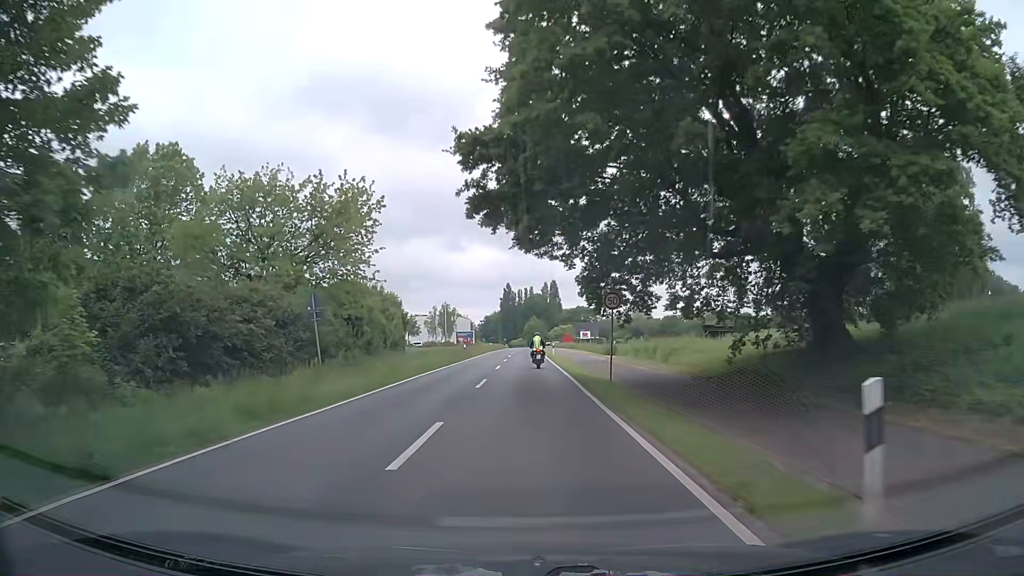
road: secondary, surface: asphalt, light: Day
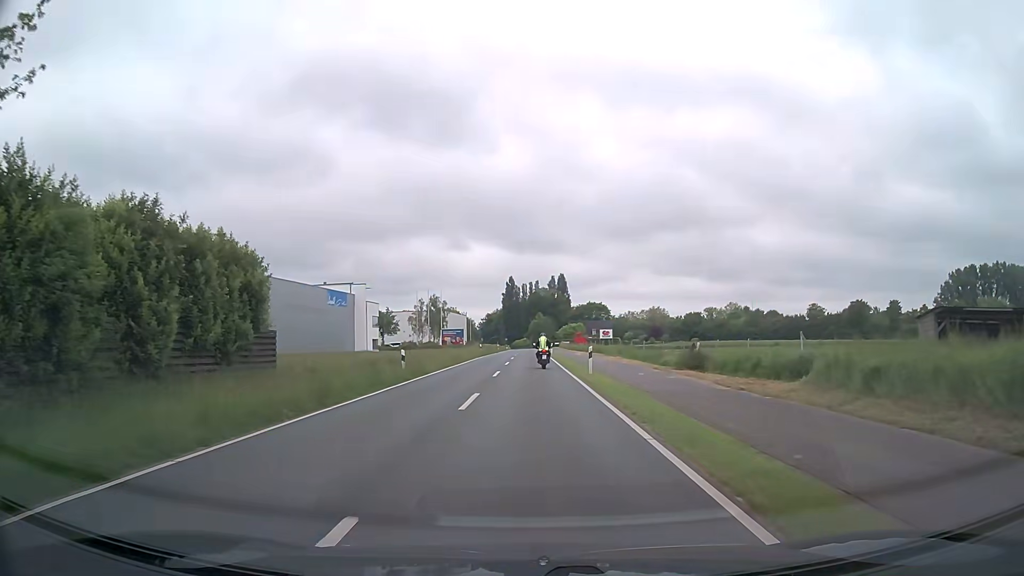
(-0.2, +30.2) m; 0°
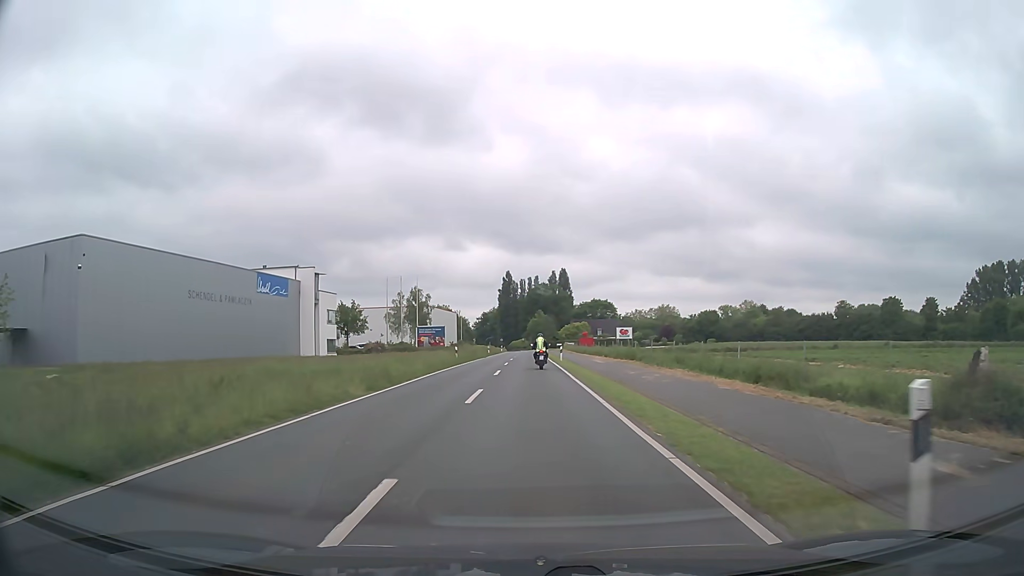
(-0.2, +22.8) m; -1°
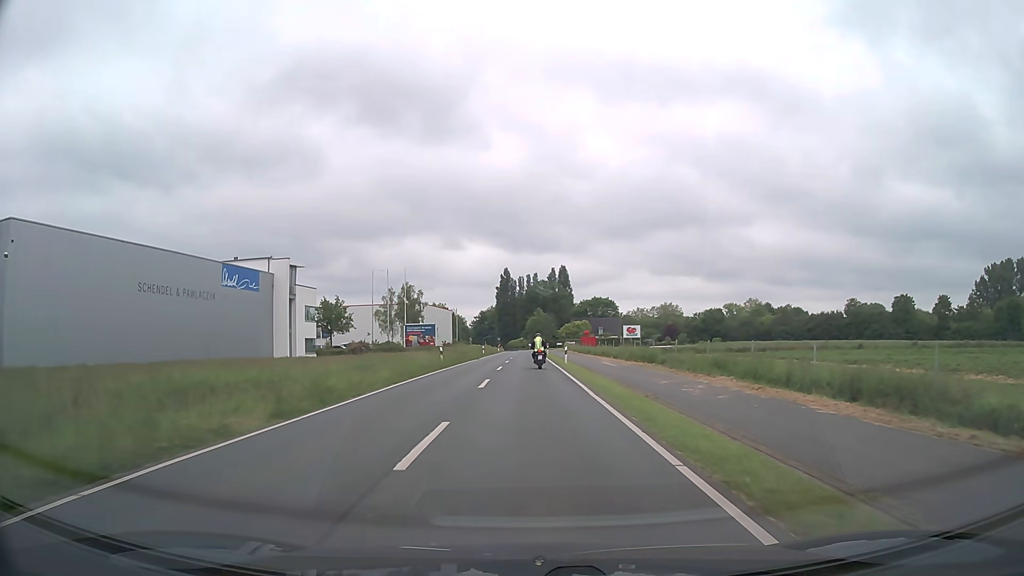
(0.0, +7.6) m; 0°
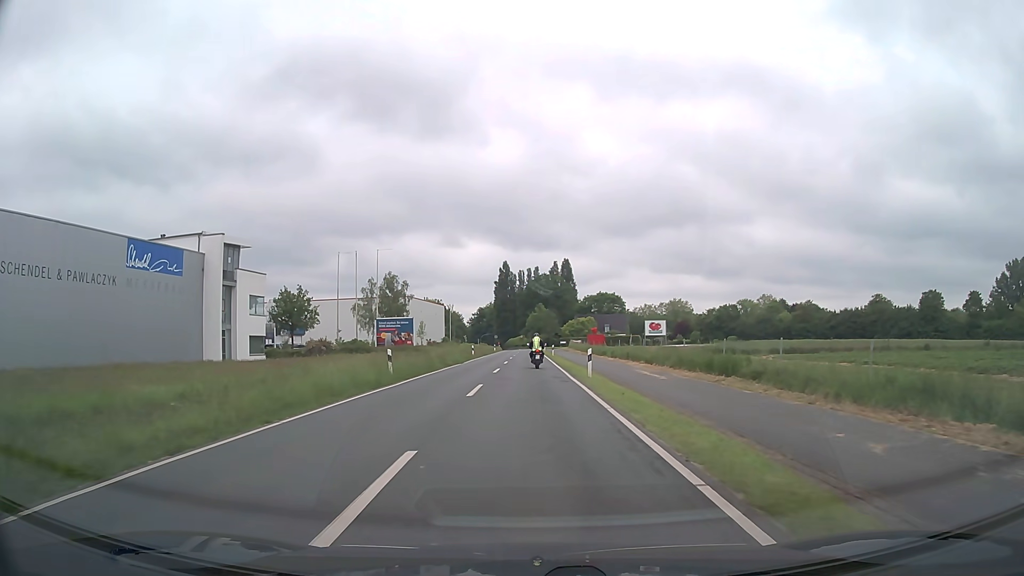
(0.0, +15.2) m; 0°
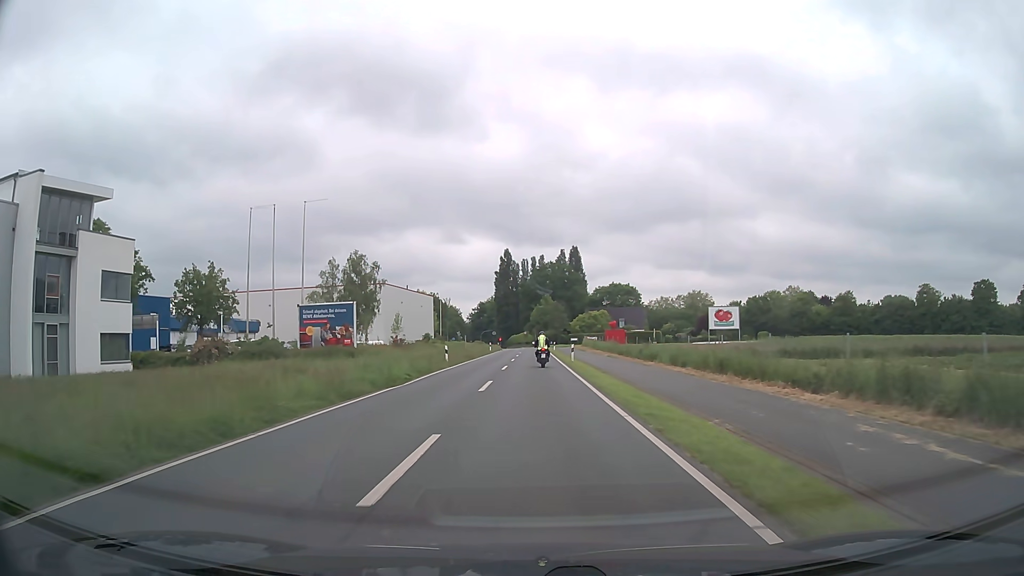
(0.0, +22.9) m; 0°
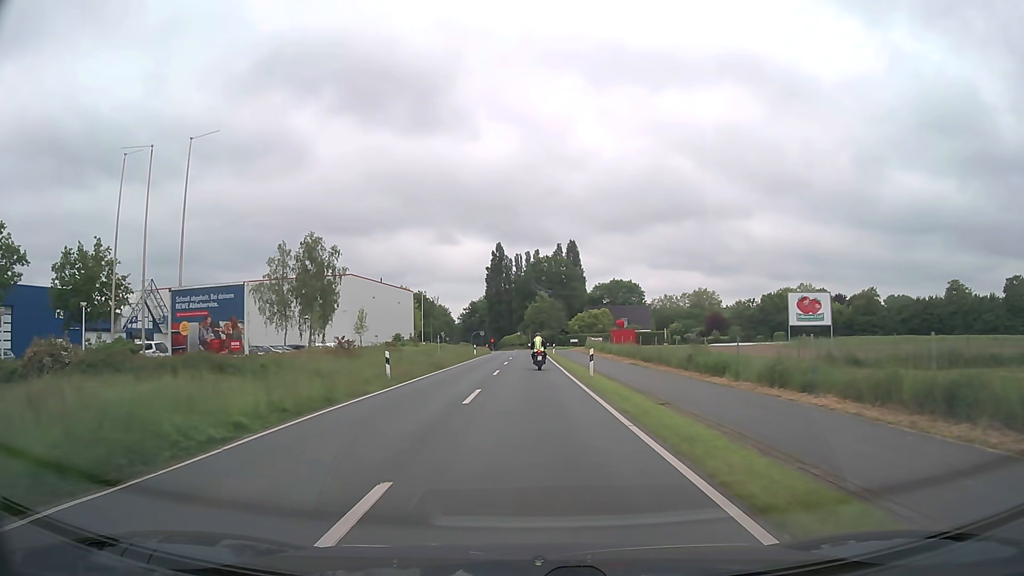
(+0.1, +15.3) m; +1°
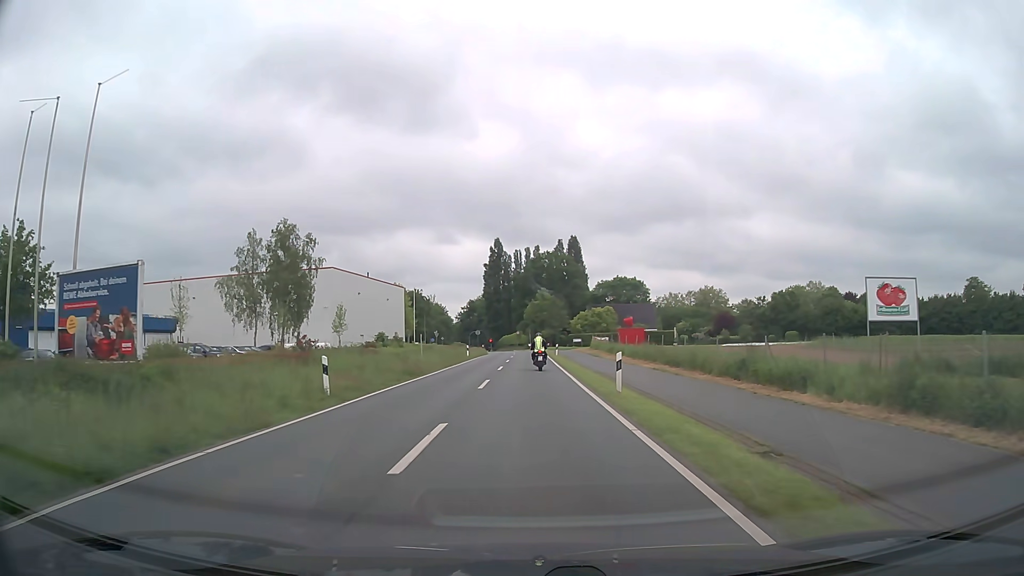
(0.0, +7.6) m; 0°
(0, +10) (0, +20) (0, +30) (0, +40) (0, +50) (0, +60) (0, +70) (0, +80) (-1, +90) (-2, +100) m
